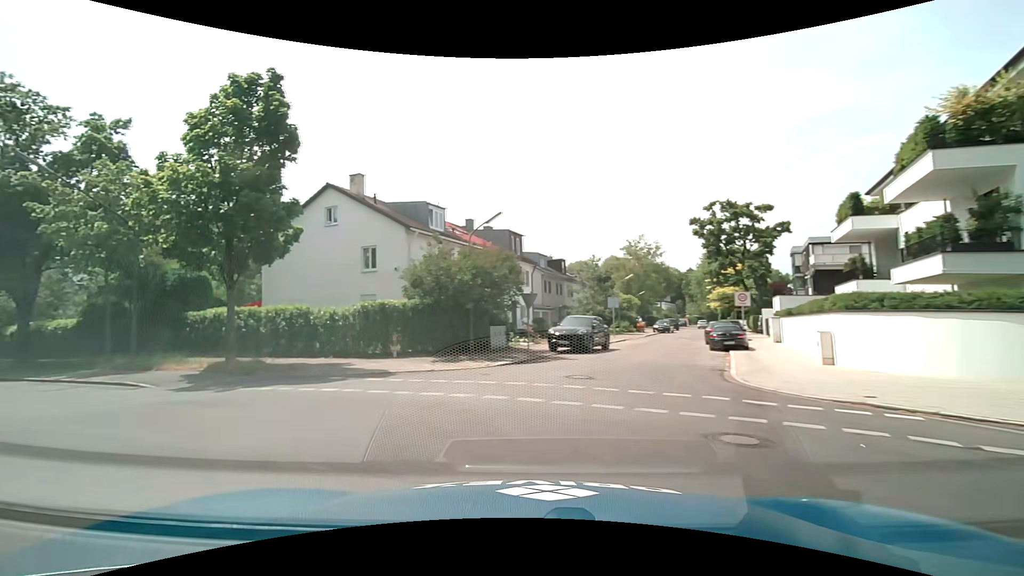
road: residential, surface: asphalt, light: Day
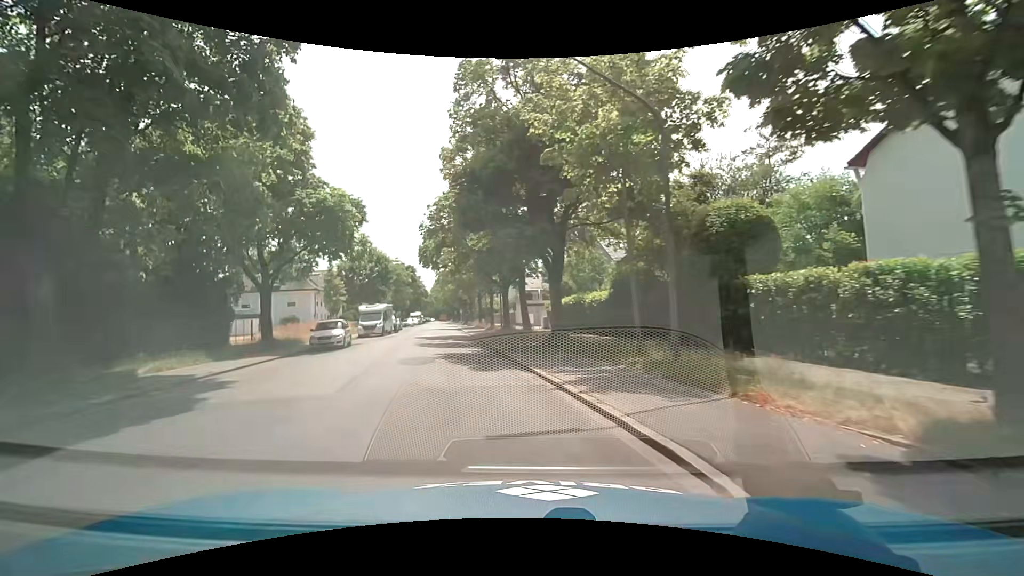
(-7.5, +12.3) m; -52°
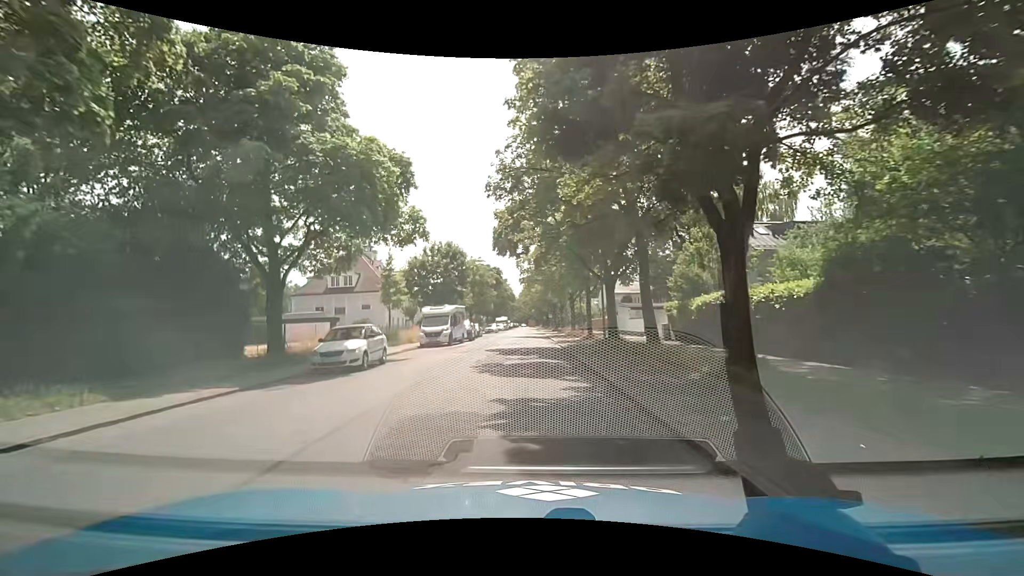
(-1.1, +10.2) m; -12°
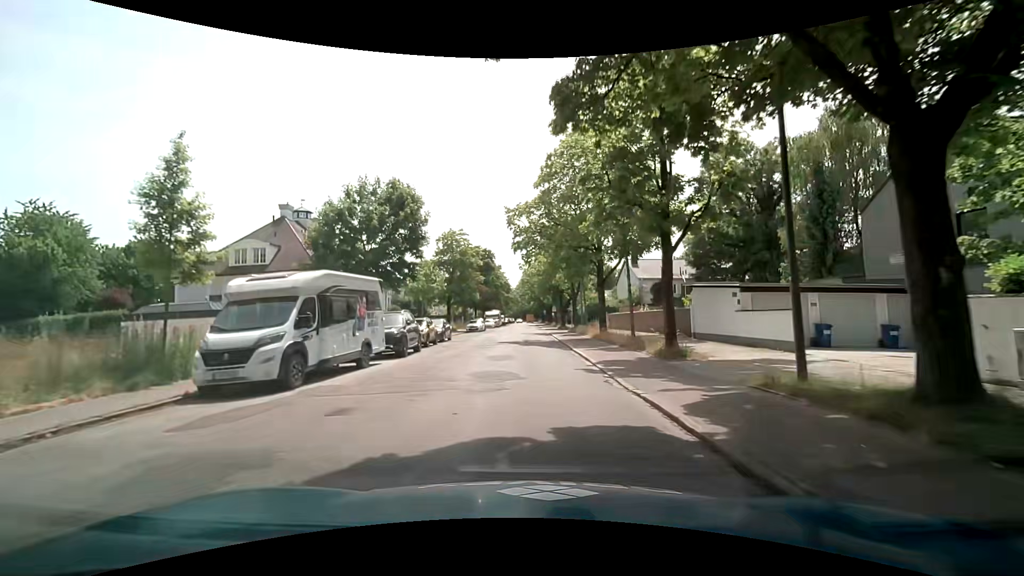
(+0.2, +22.1) m; 0°
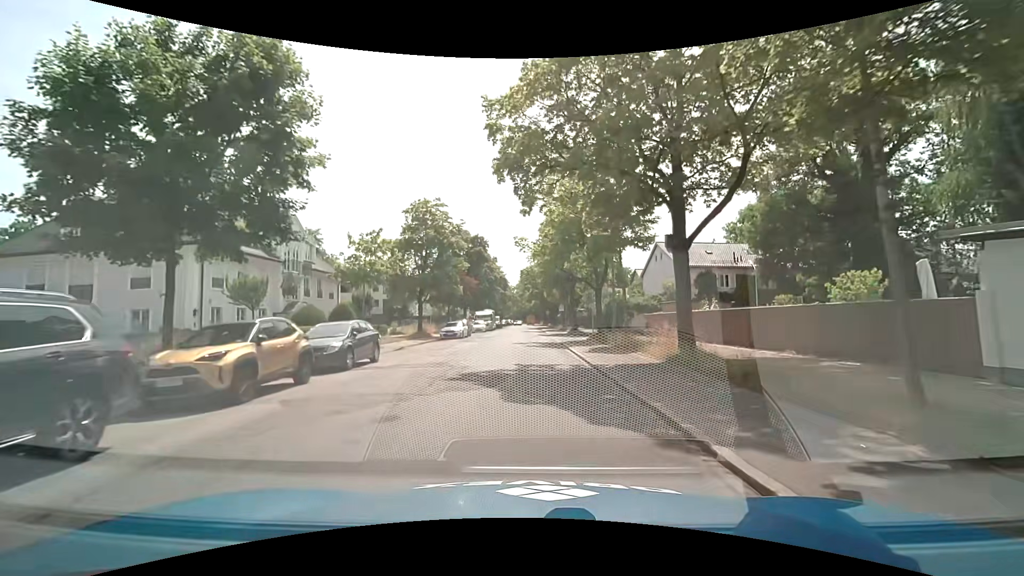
(+0.3, +16.7) m; 0°
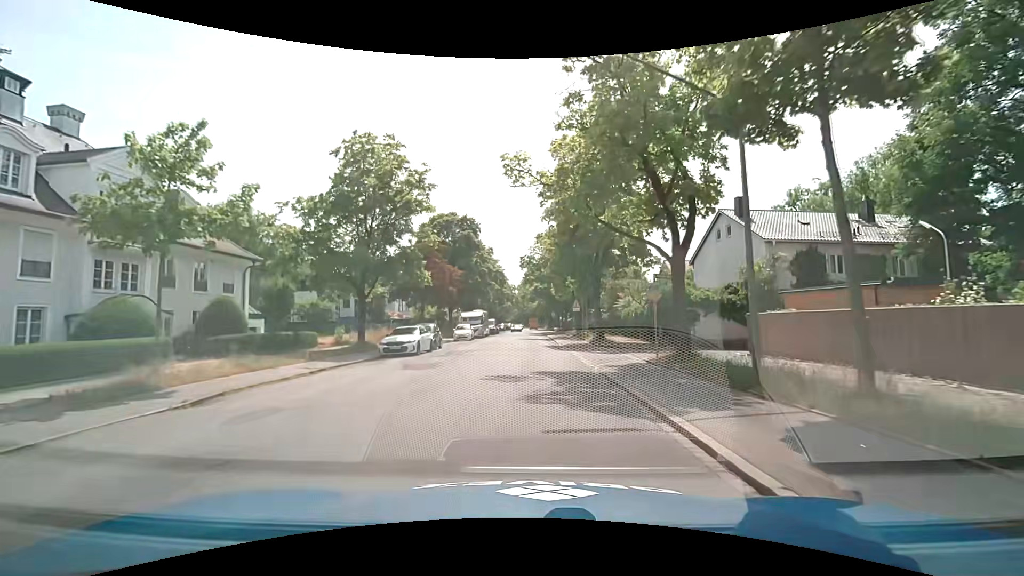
(+0.2, +16.8) m; +2°
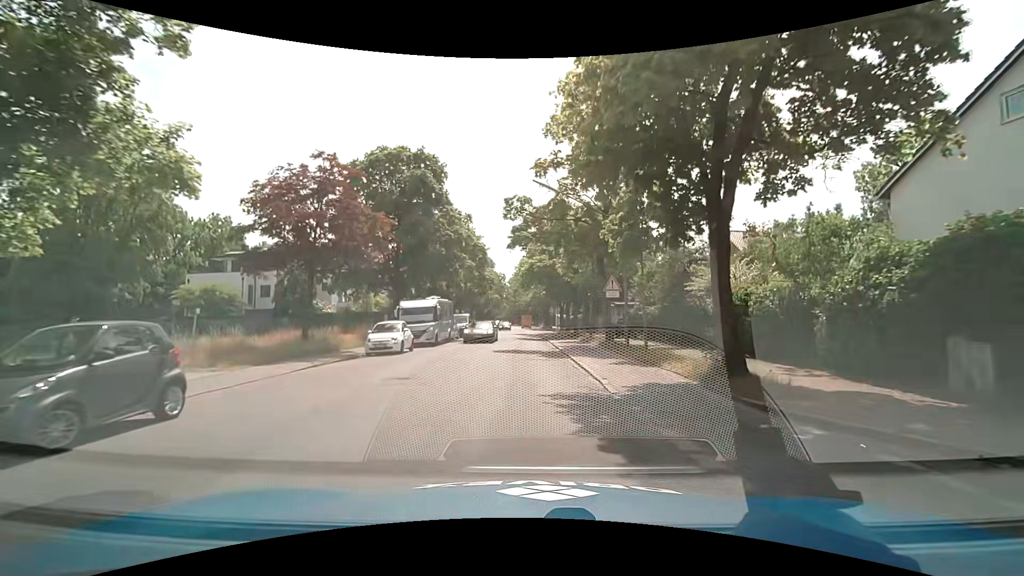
(-0.2, +22.5) m; 0°
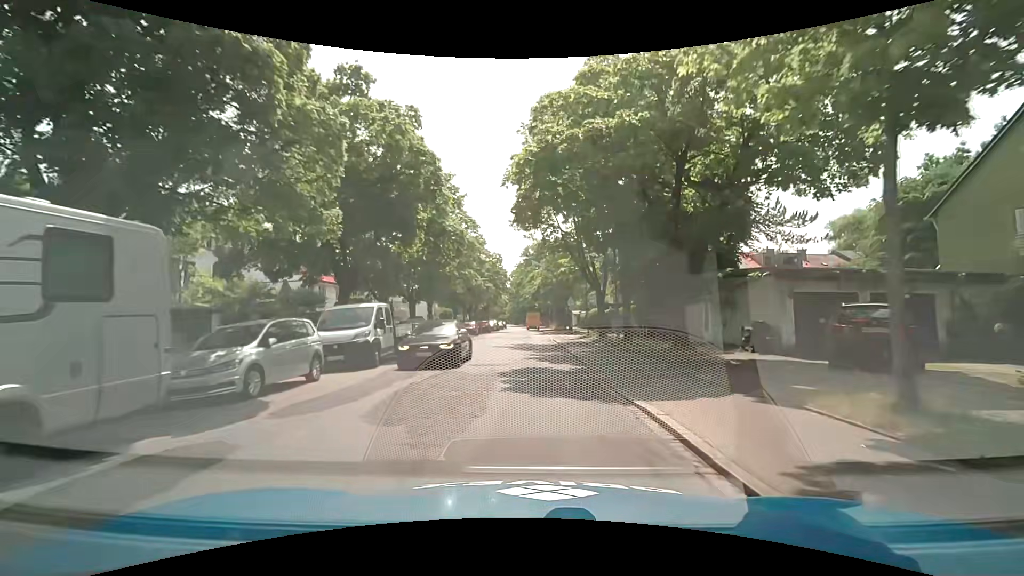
(-0.2, +28.8) m; 0°
(0, +10) (0, +20) (0, +30) (-1, +40) (-2, +50) (-3, +60) (-3, +70) (-4, +80) (-4, +90) (-3, +100) m
